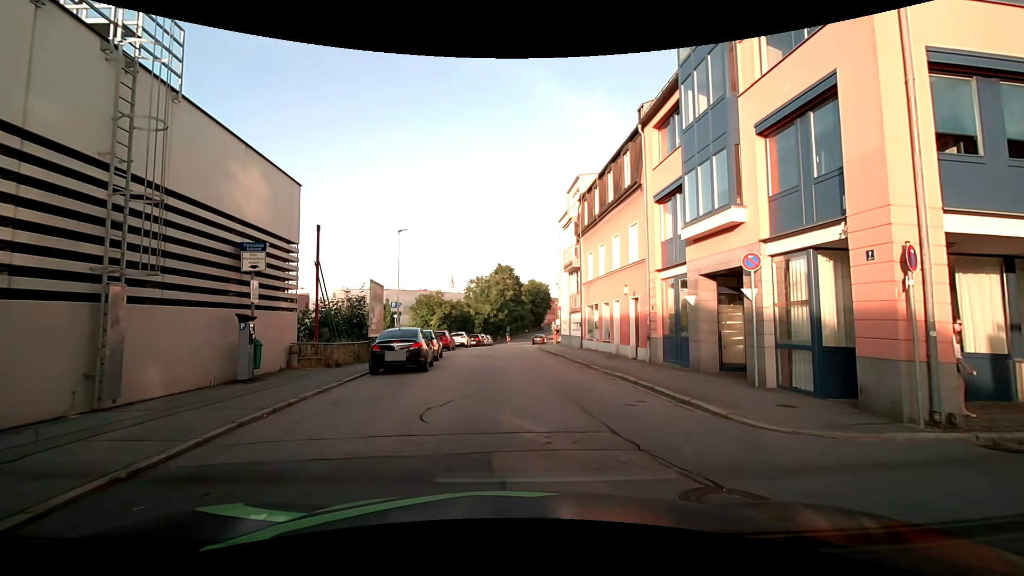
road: residential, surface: asphalt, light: Day
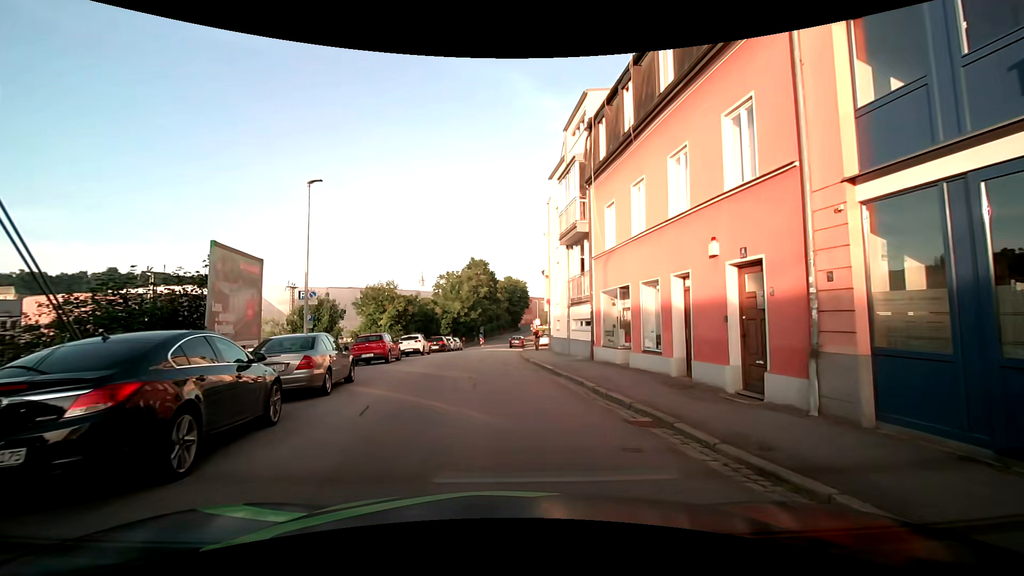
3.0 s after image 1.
(+0.3, +11.4) m; +3°
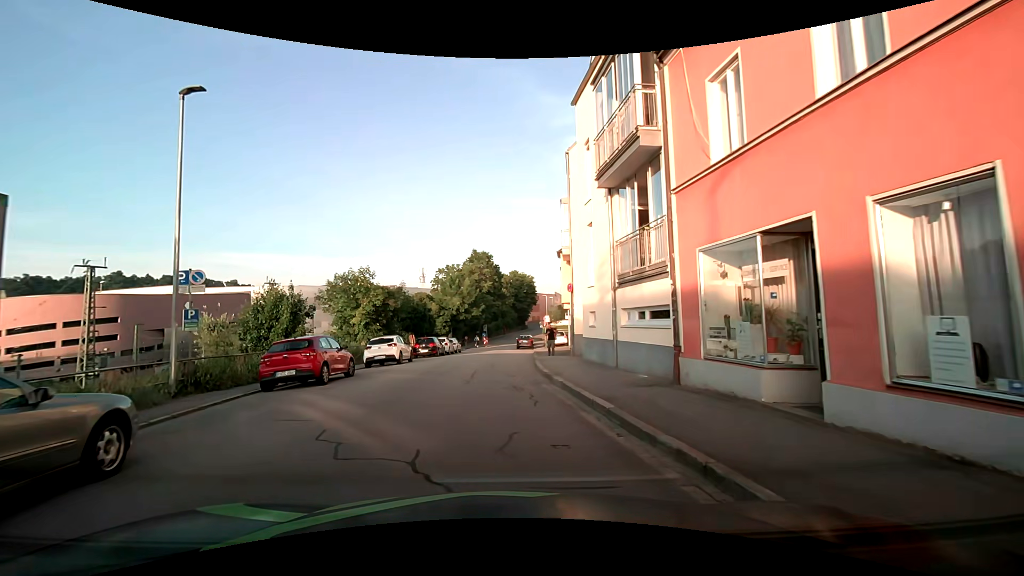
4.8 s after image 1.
(-0.1, +8.9) m; 0°
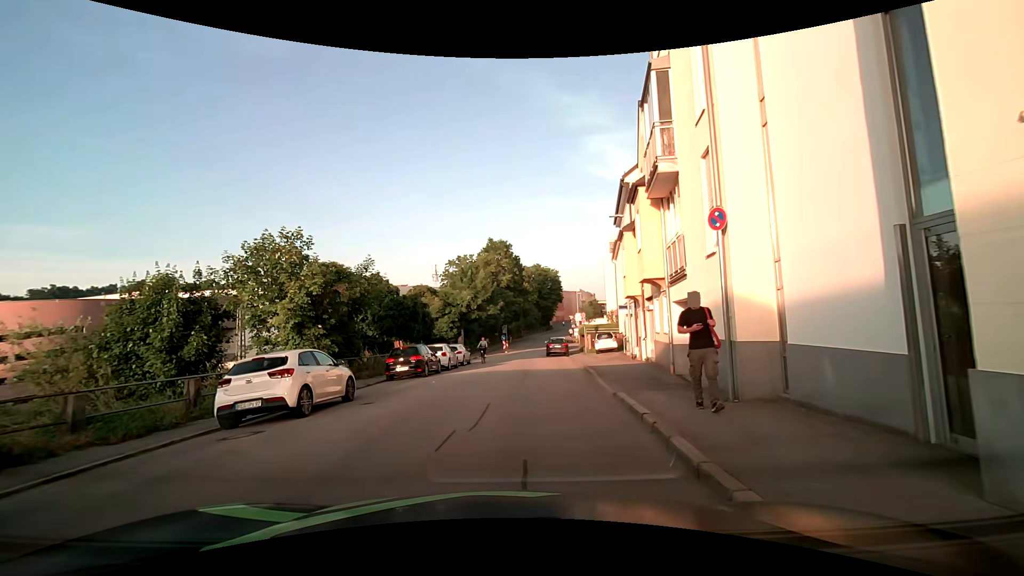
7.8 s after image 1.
(-0.5, +13.9) m; 0°
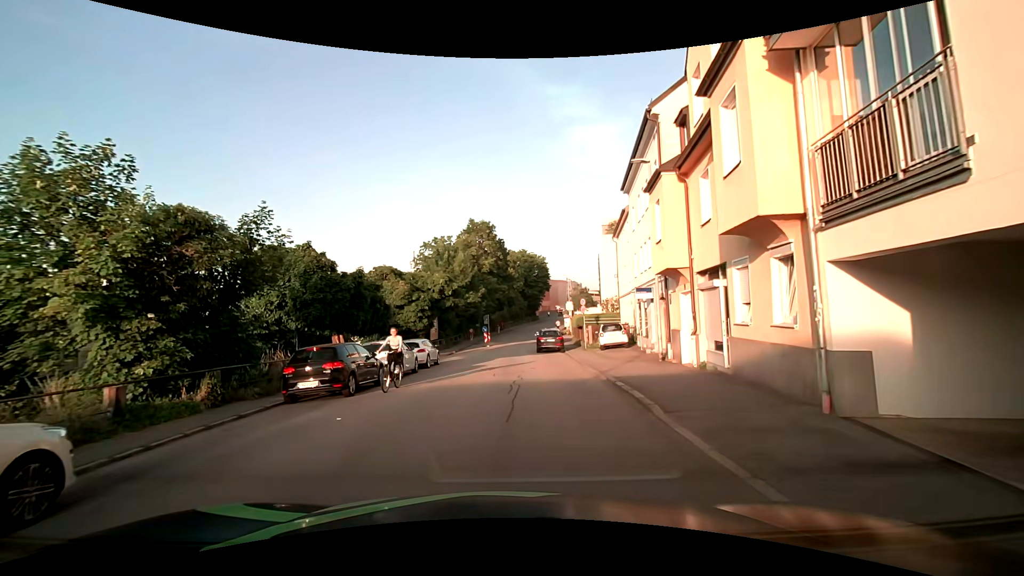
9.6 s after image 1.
(-0.1, +8.2) m; +1°
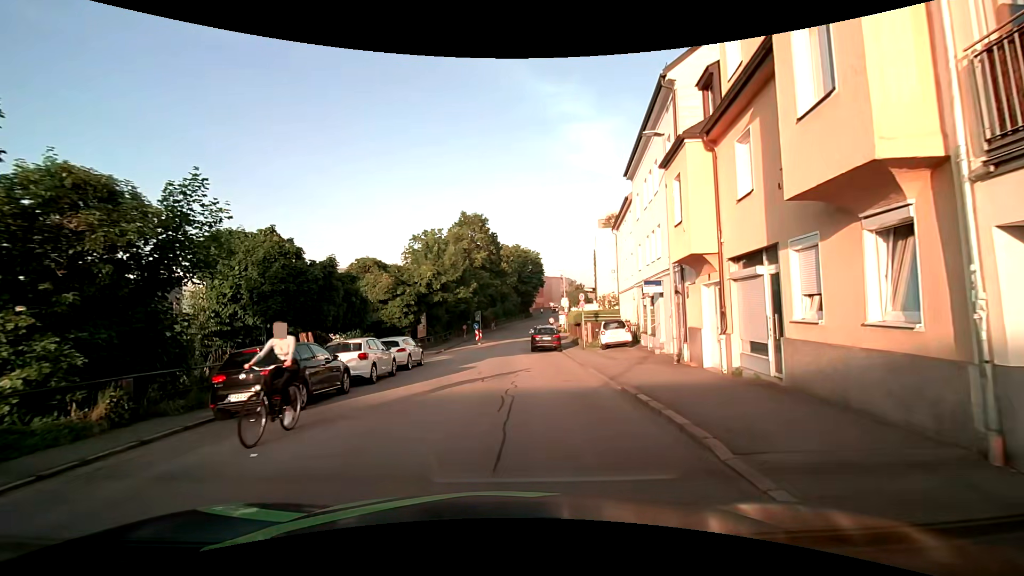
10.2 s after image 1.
(0.0, +2.7) m; 0°
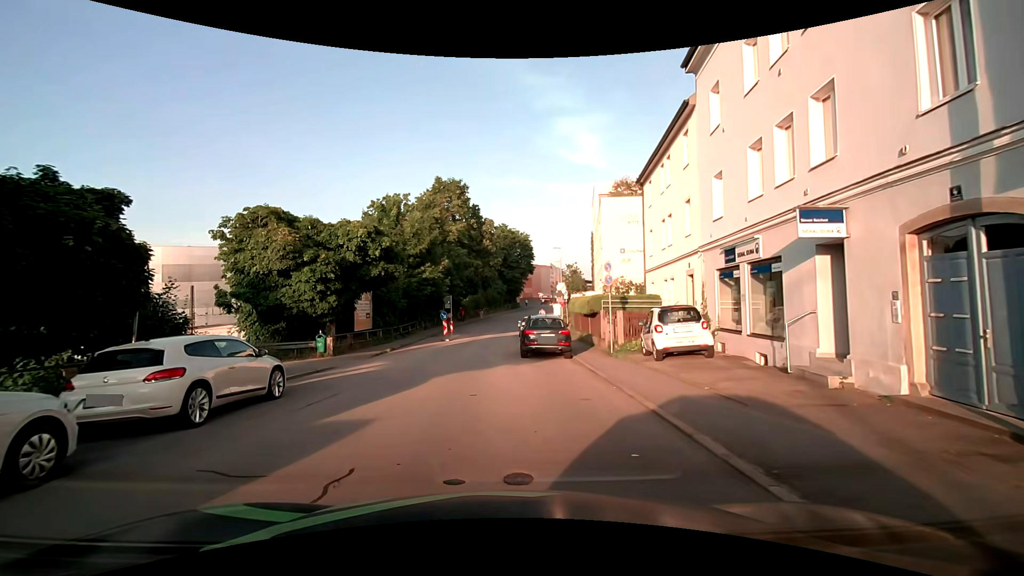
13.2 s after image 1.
(+0.6, +12.8) m; +2°
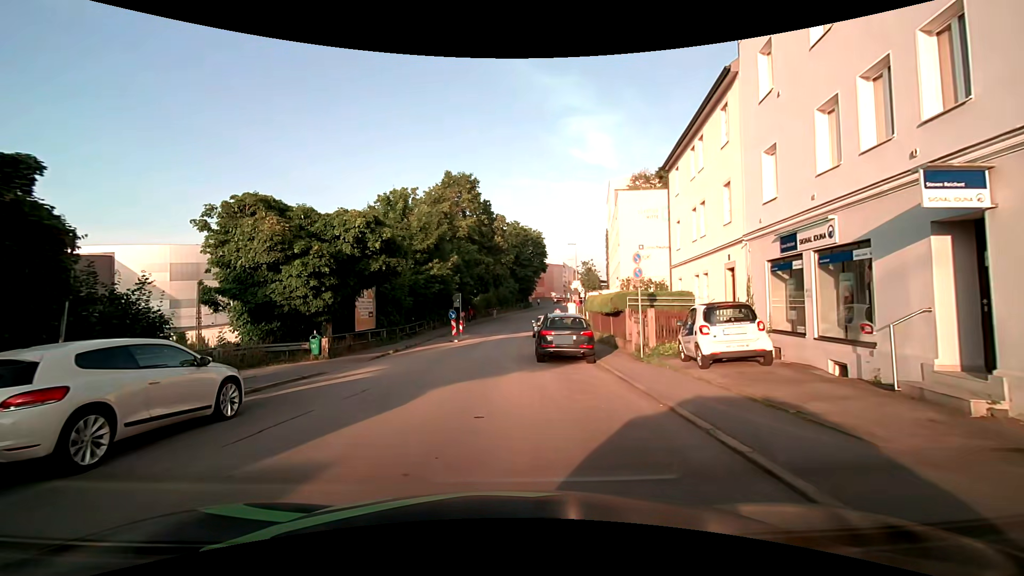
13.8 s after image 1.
(0.0, +2.3) m; -1°
